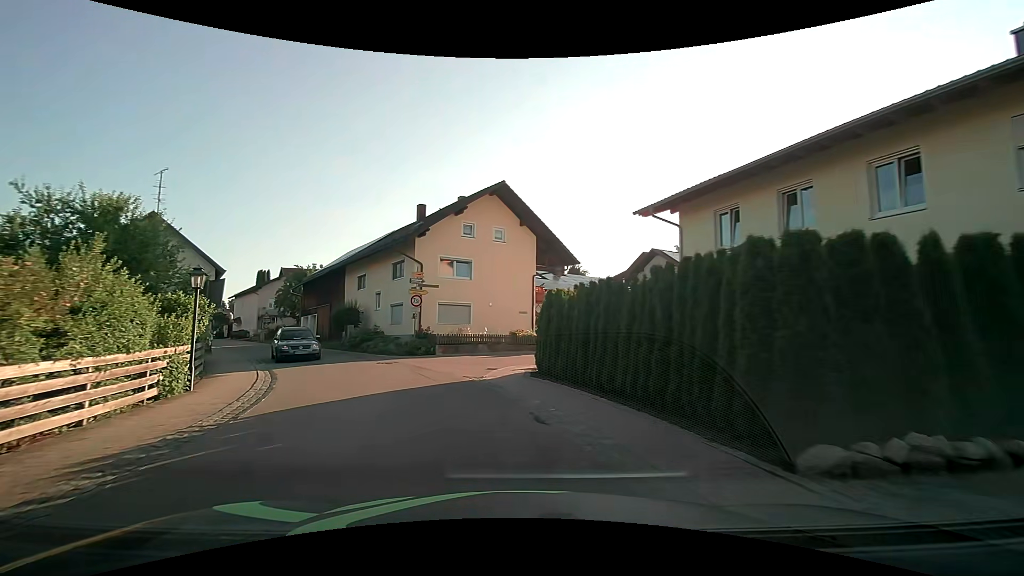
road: tertiary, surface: asphalt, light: Day
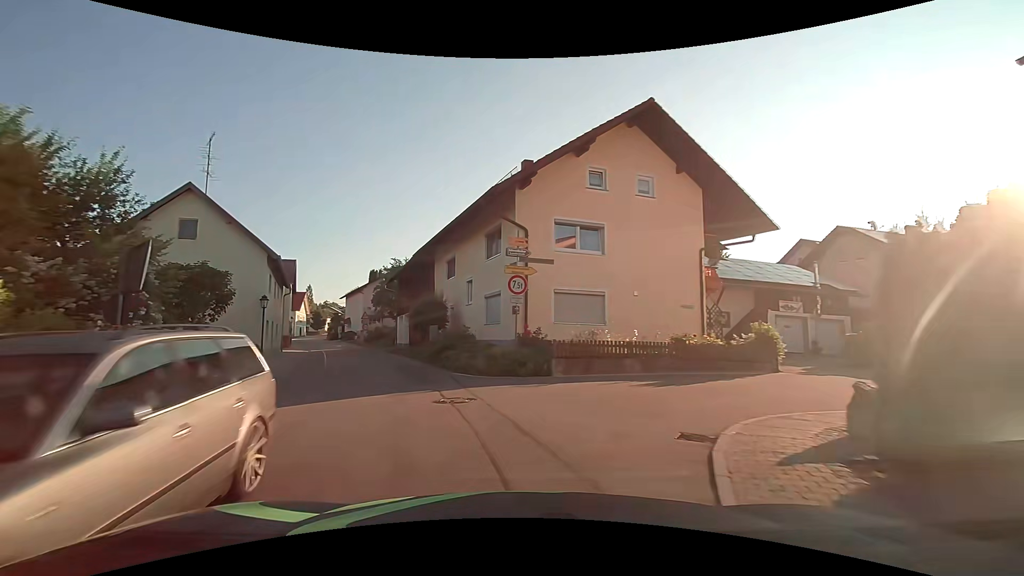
(-1.1, +9.9) m; -13°
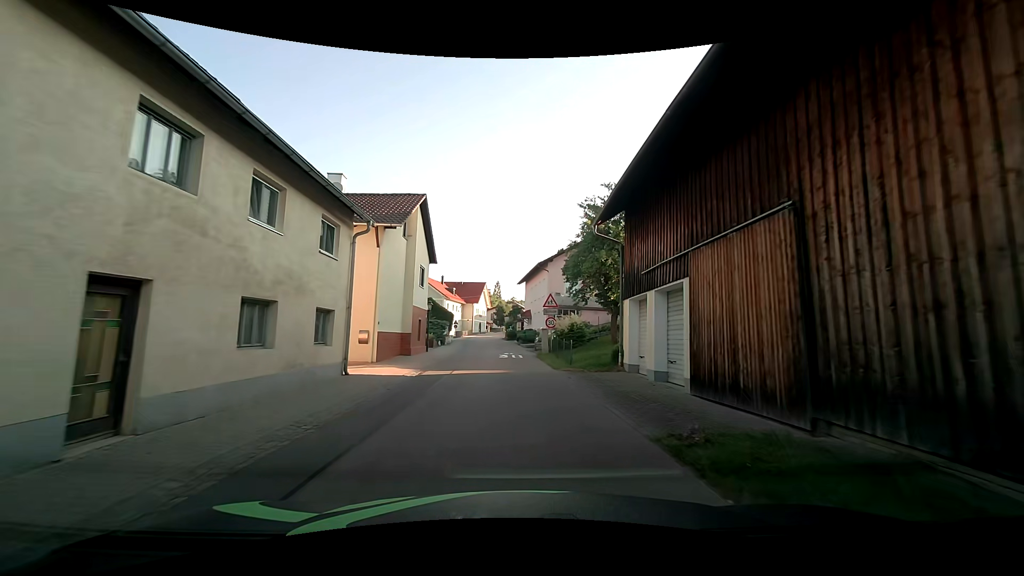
(-6.9, +24.5) m; -21°
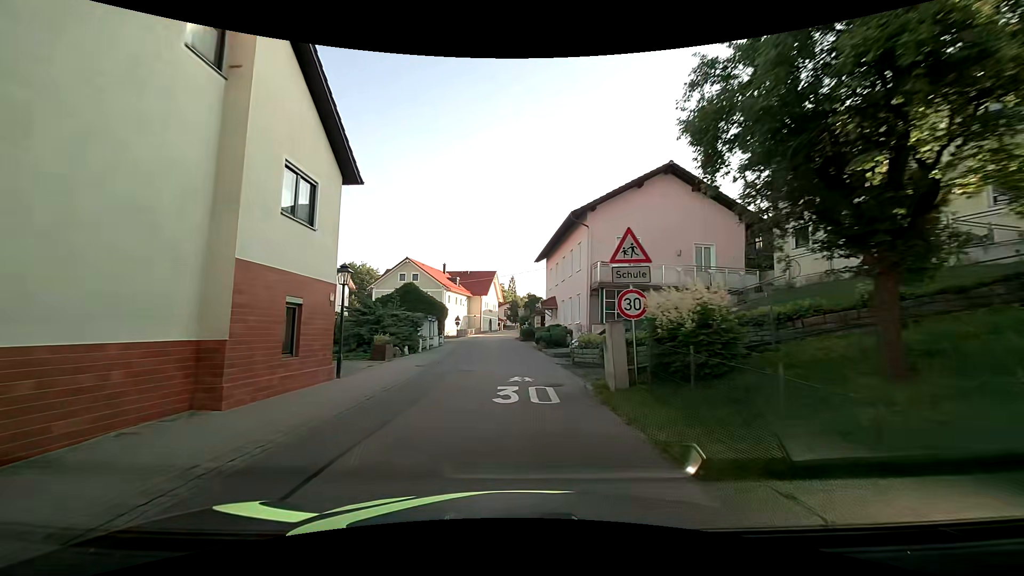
(-0.2, +16.4) m; -1°
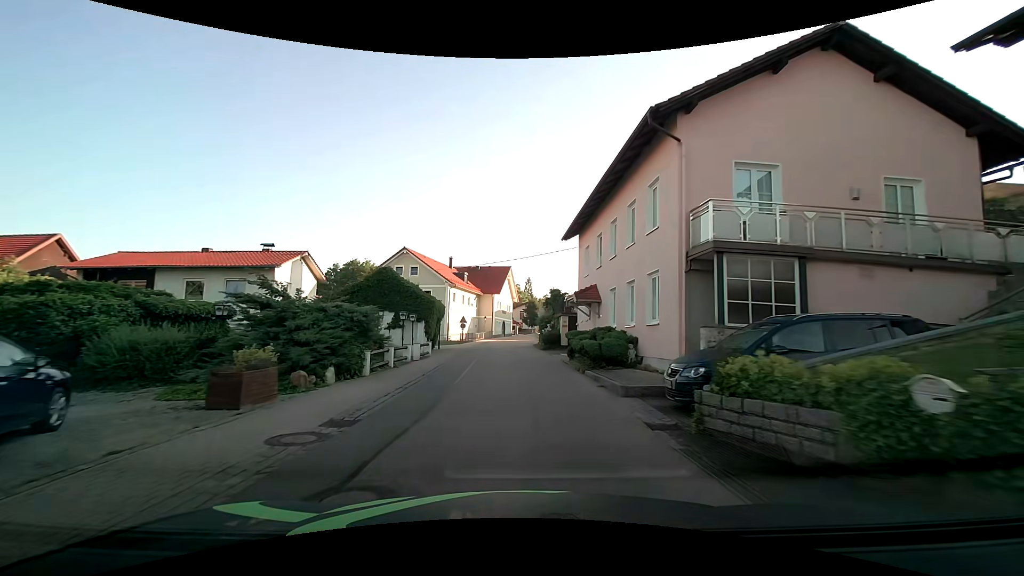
(-0.2, +11.4) m; -3°
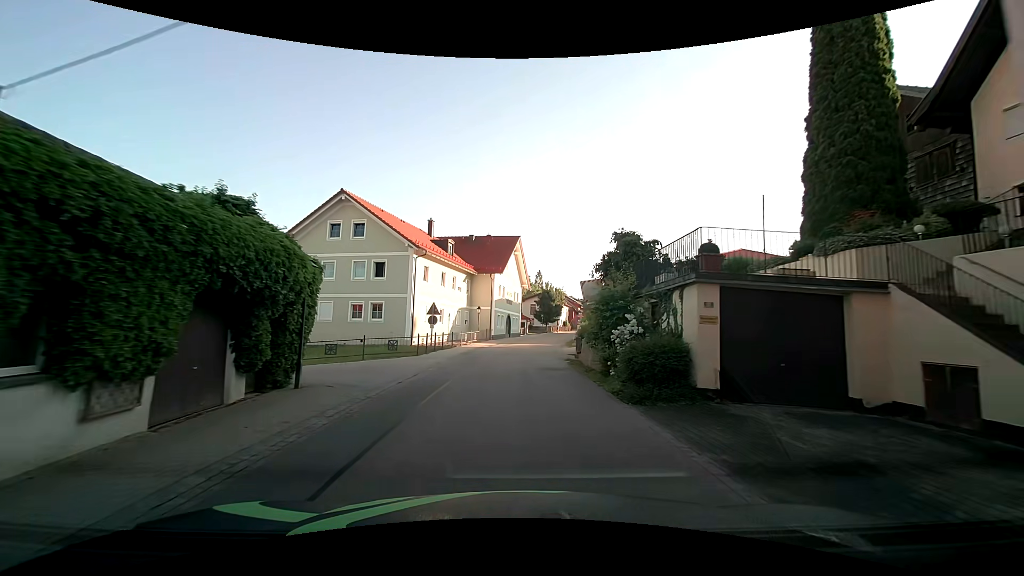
(-0.2, +23.6) m; -1°
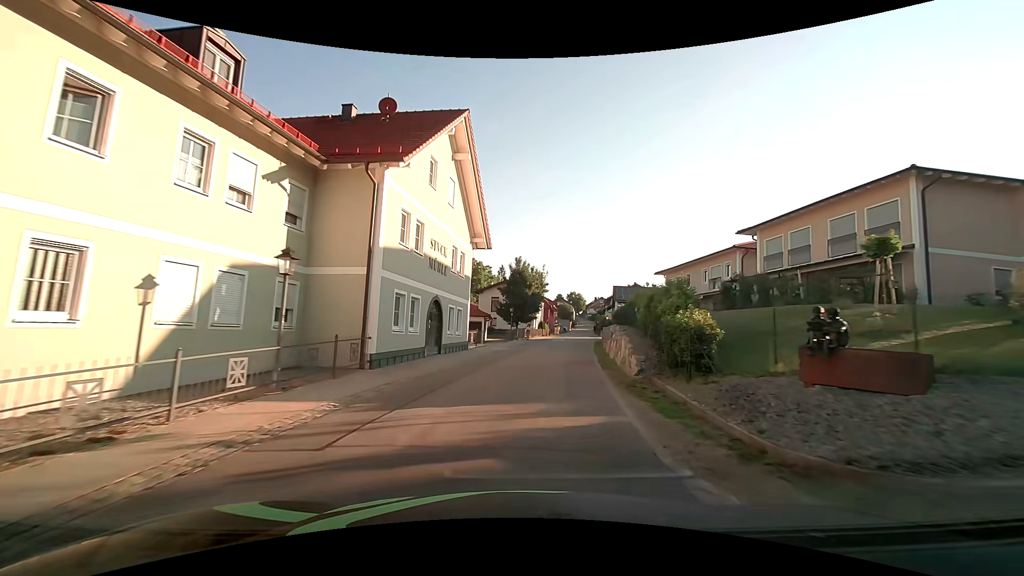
(+0.7, +30.9) m; +4°
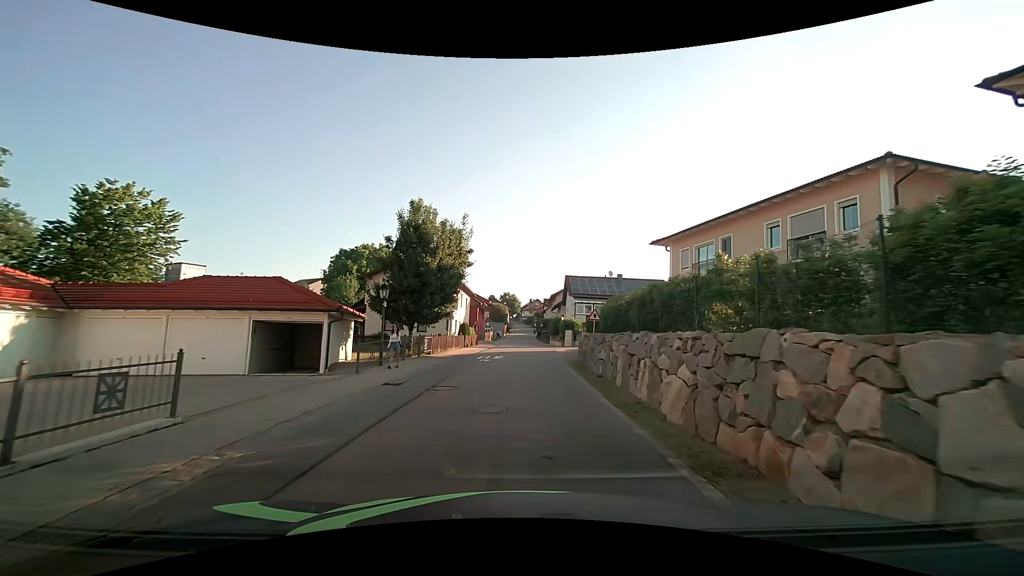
(+1.6, +23.0) m; +8°
(0, +10) (0, +20) (0, +30) (0, +40) (0, +50) (0, +60) (0, +70) (0, +80) (0, +90) (0, +100) m
